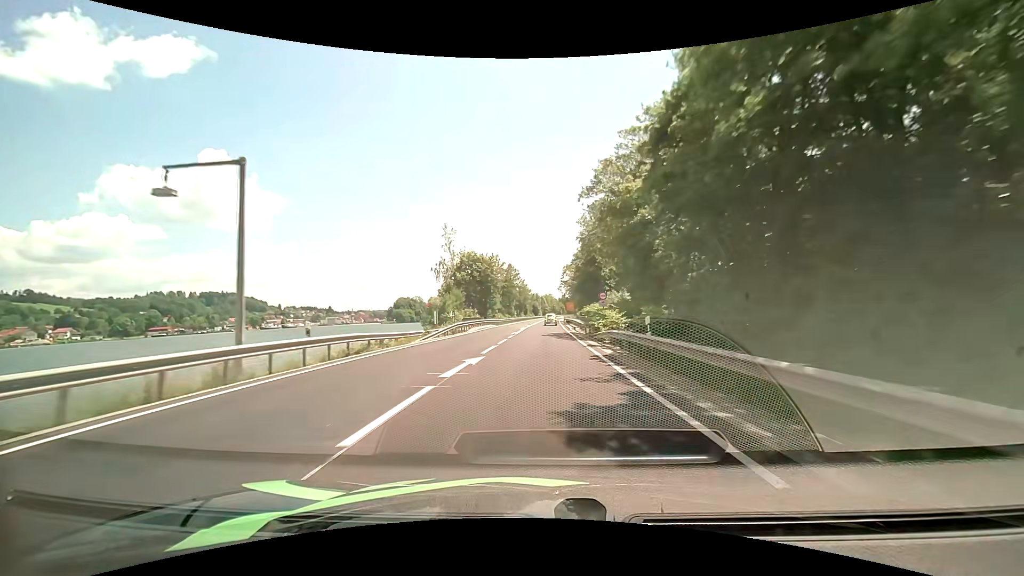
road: primary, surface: asphalt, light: Day
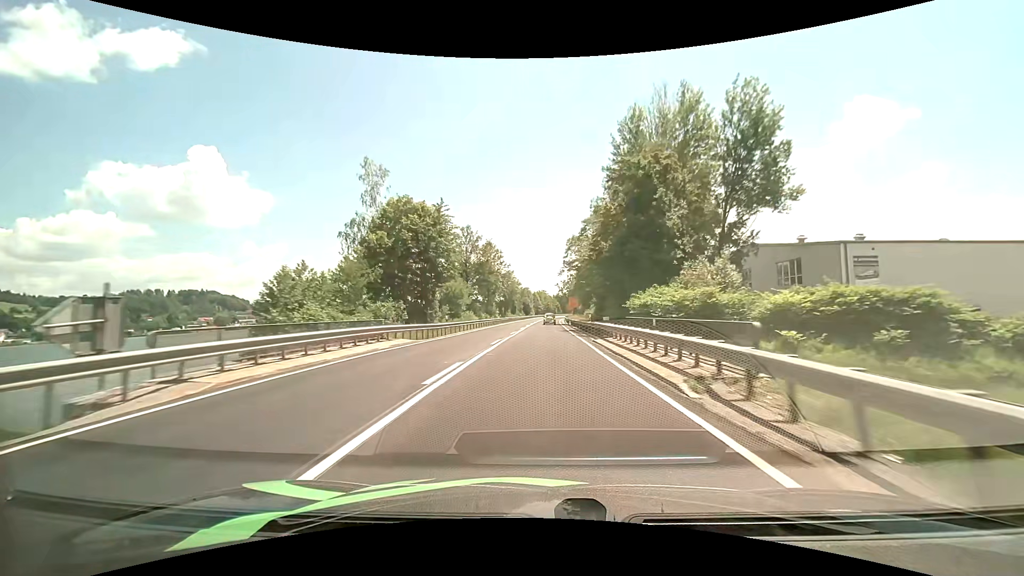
(+0.4, +37.9) m; +1°
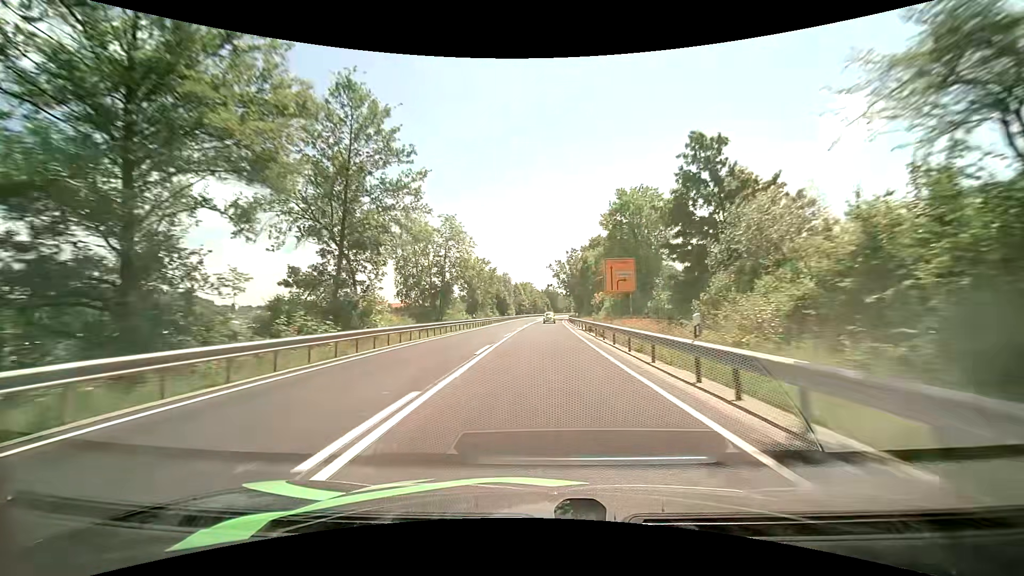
(+0.9, +65.1) m; +2°
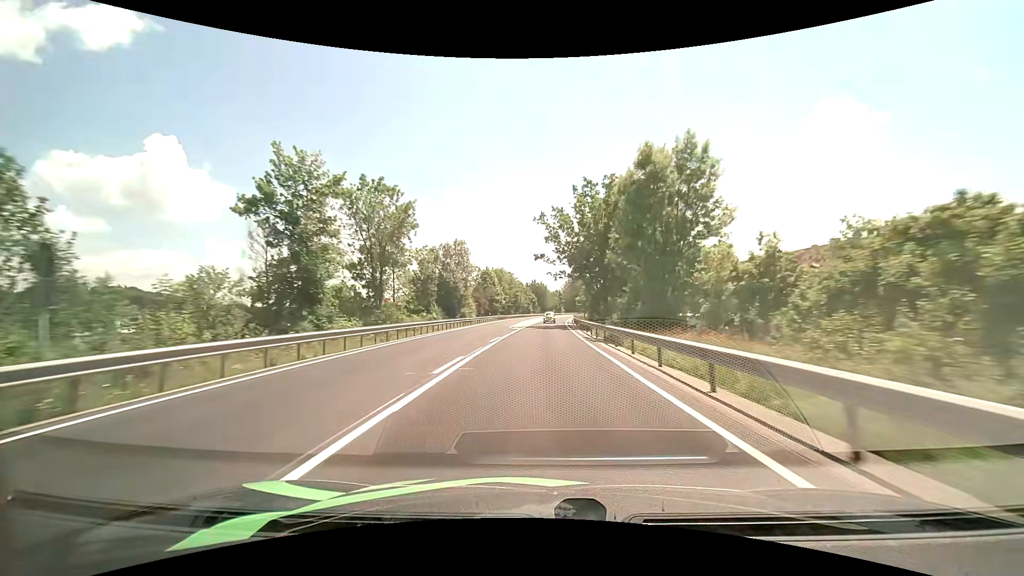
(+0.8, +53.3) m; +2°
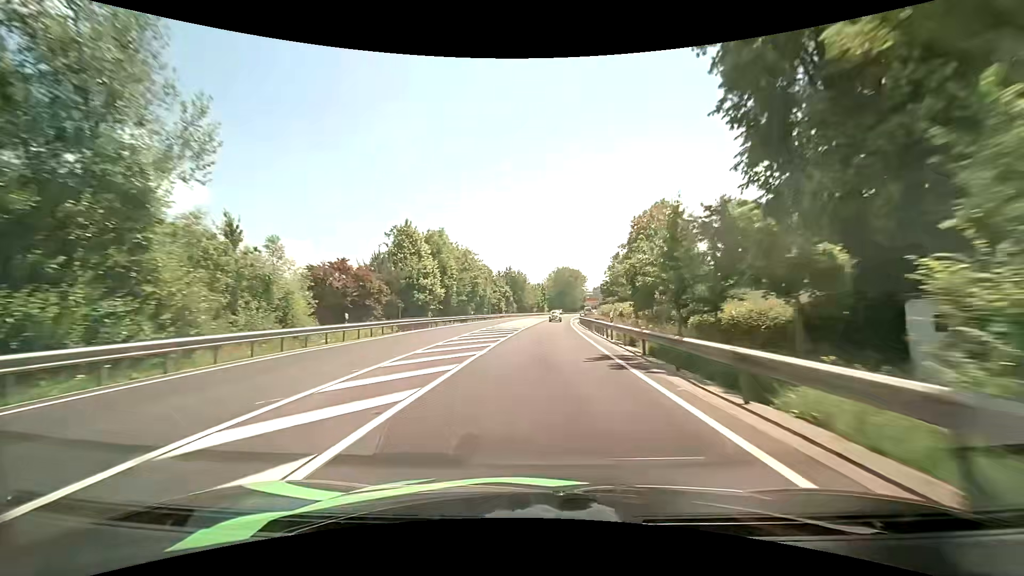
(+0.8, +53.4) m; +2°
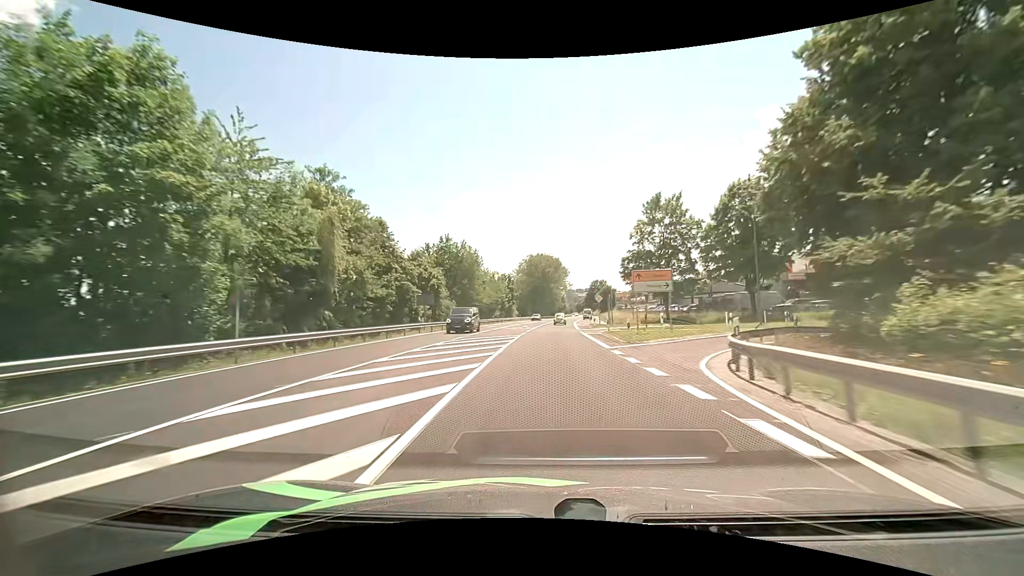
(+1.7, +63.3) m; +4°
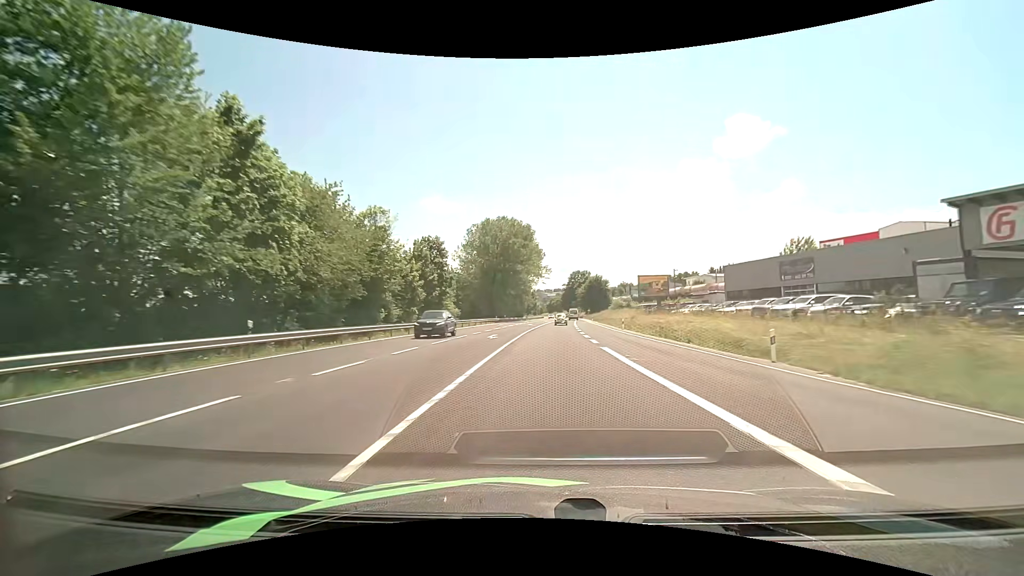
(+1.8, +62.7) m; +4°
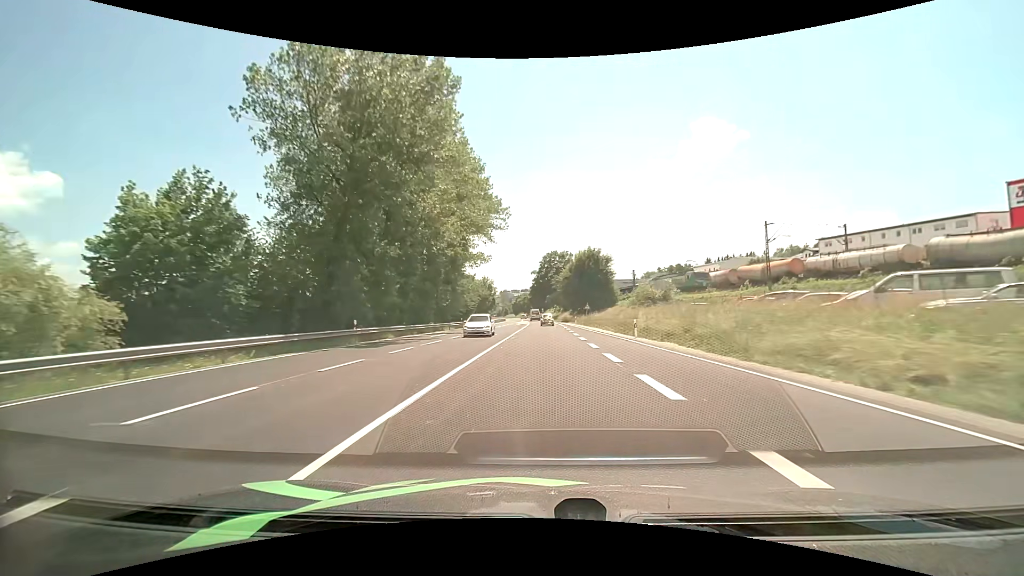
(+2.5, +64.5) m; +4°
(0, +10) (0, +20) (0, +30) (0, +40) (0, +50) (0, +60) (0, +70) (0, +80) (0, +90) (0, +100) m
